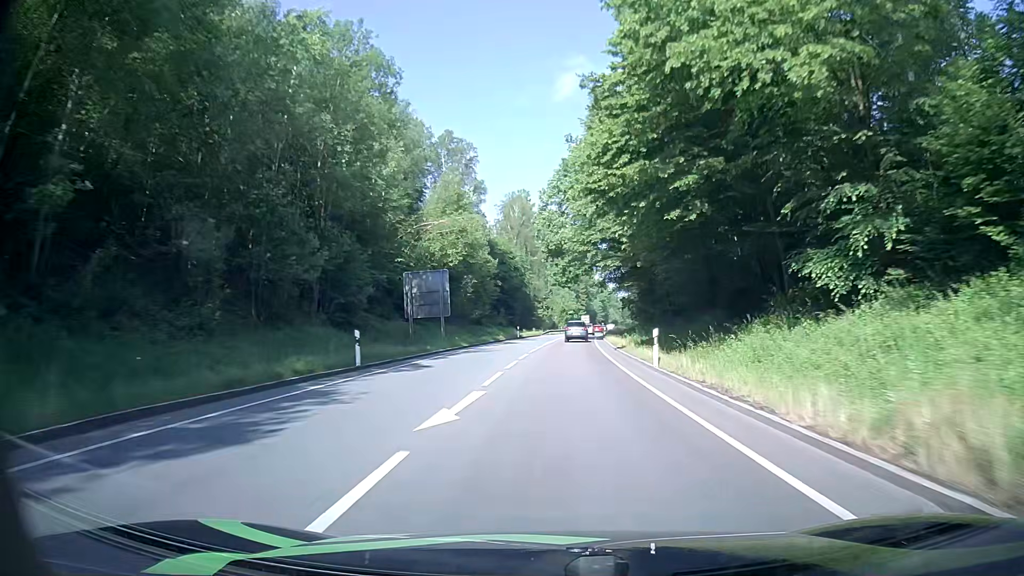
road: primary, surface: asphalt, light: Day
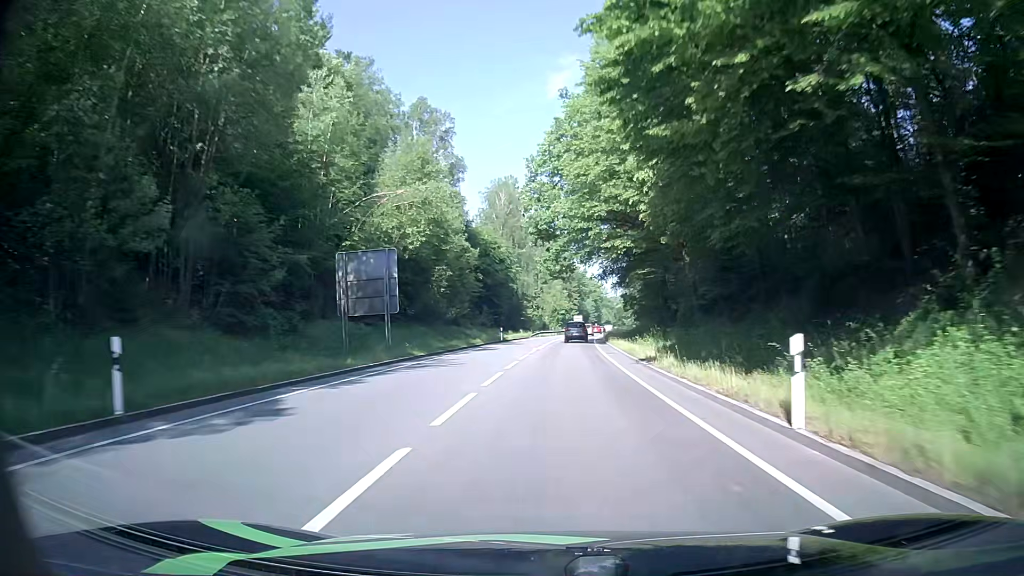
(+0.1, +11.8) m; 0°
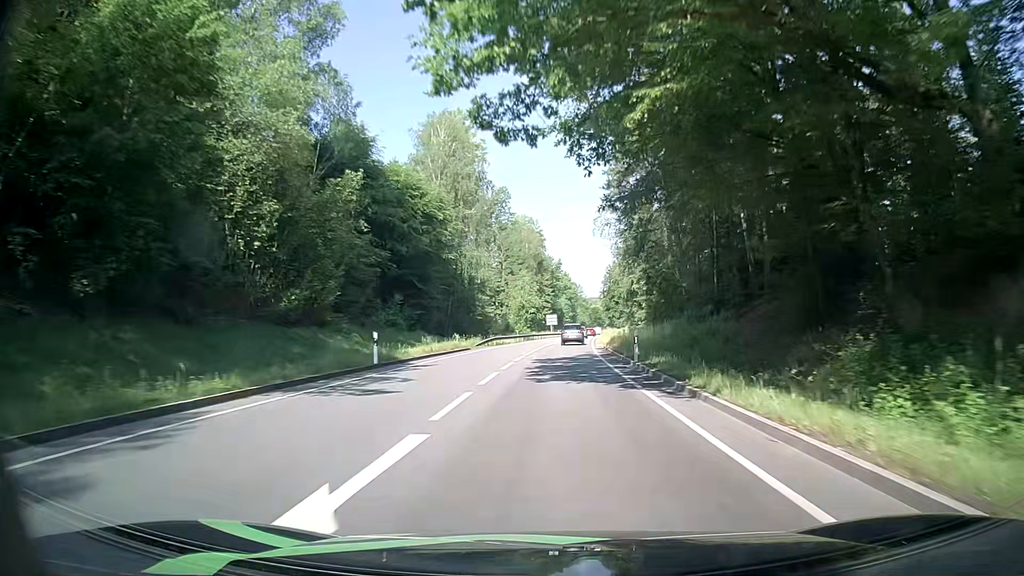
(+1.2, +35.2) m; +3°
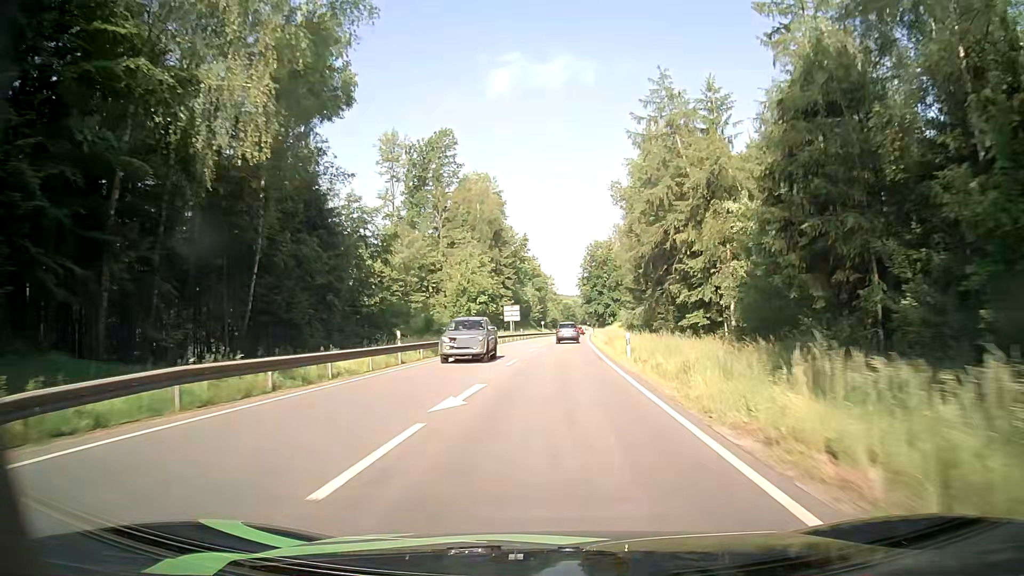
(+1.5, +46.4) m; +3°
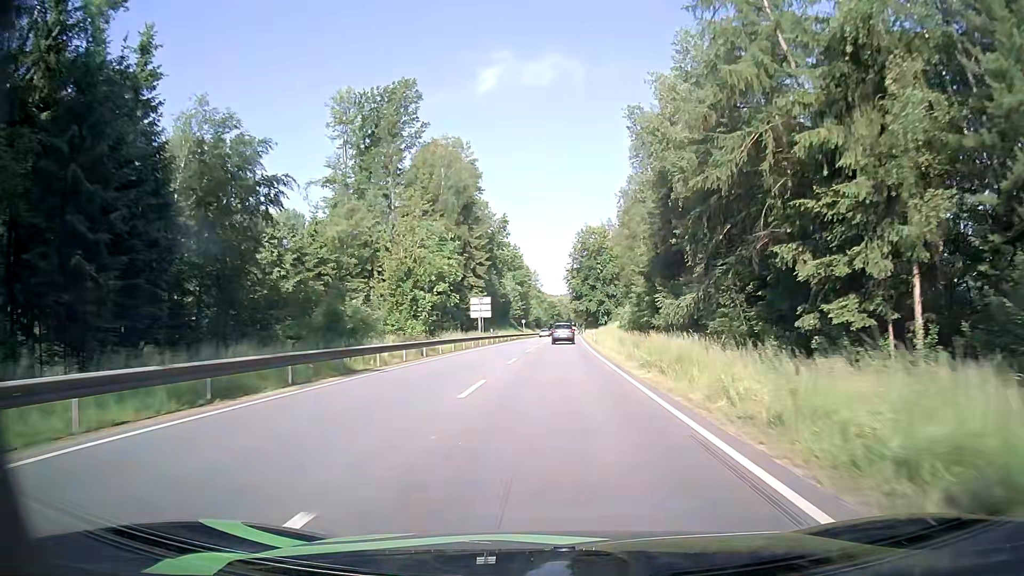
(+0.4, +23.1) m; +2°
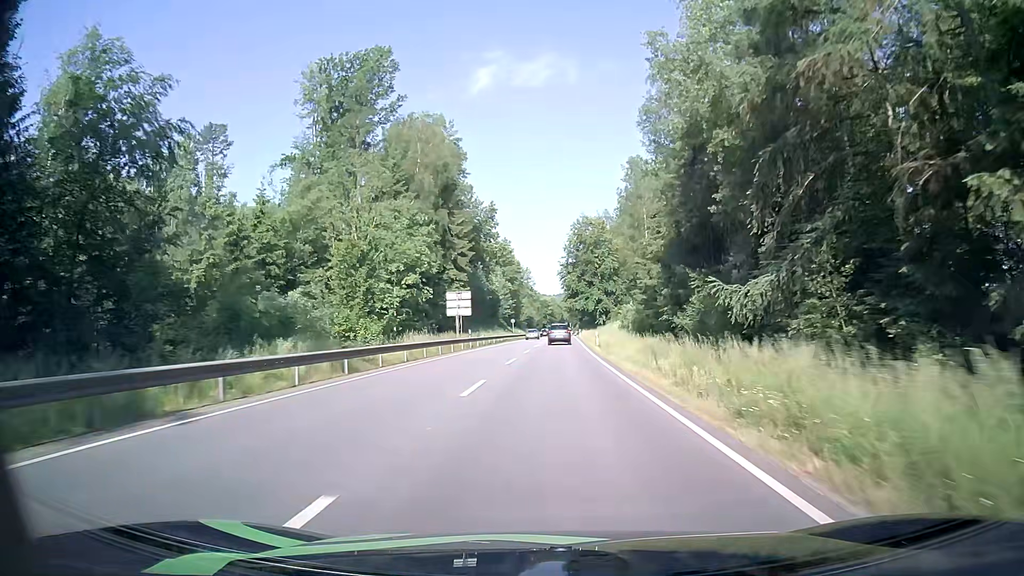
(0.0, +11.5) m; +1°
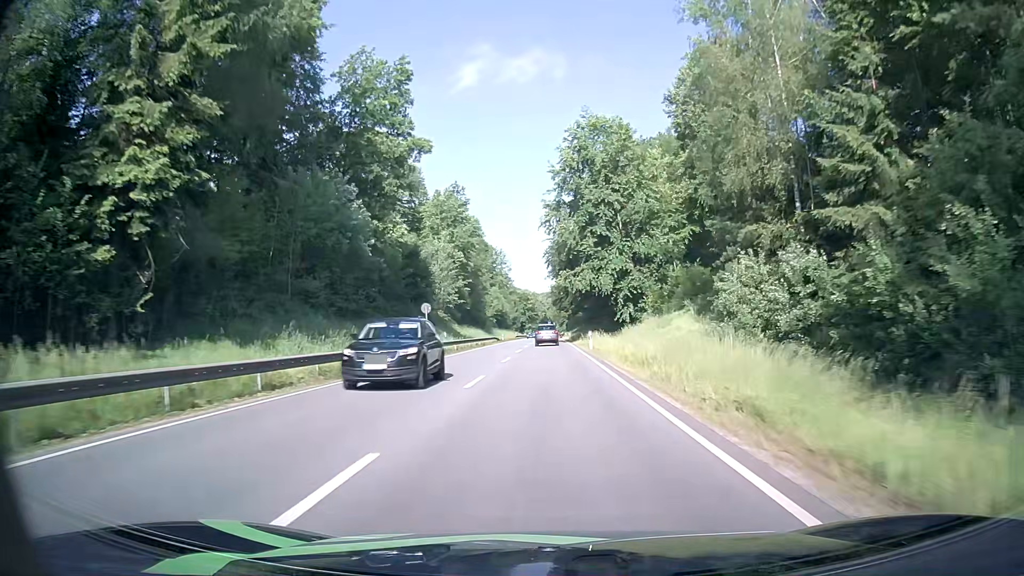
(+0.5, +57.9) m; +1°
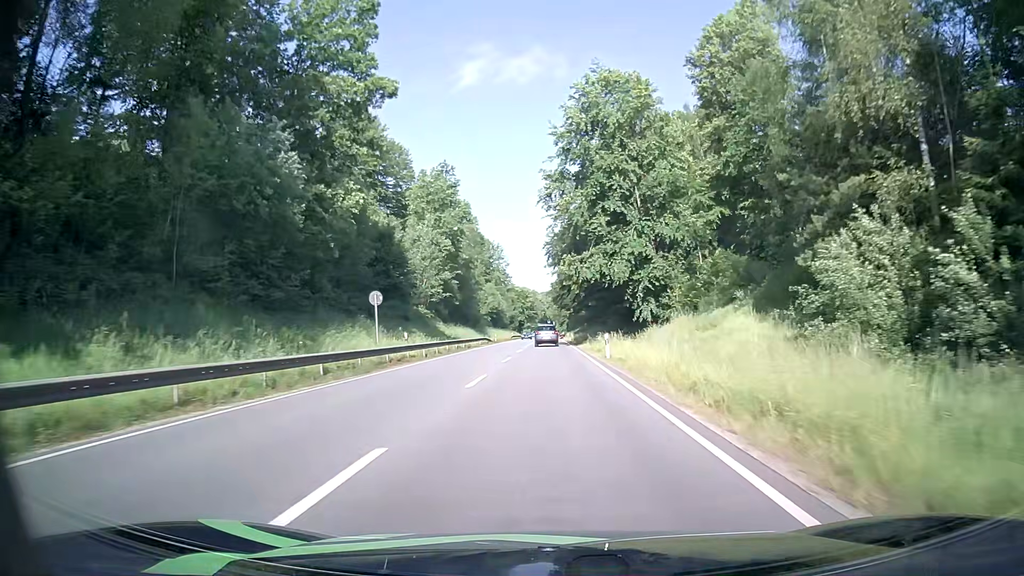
(0.0, +11.7) m; 0°
(0, +10) (0, +20) (0, +30) (0, +40) (0, +50) (0, +60) (0, +70) (0, +80) (+1, +90) (+1, +100) m
